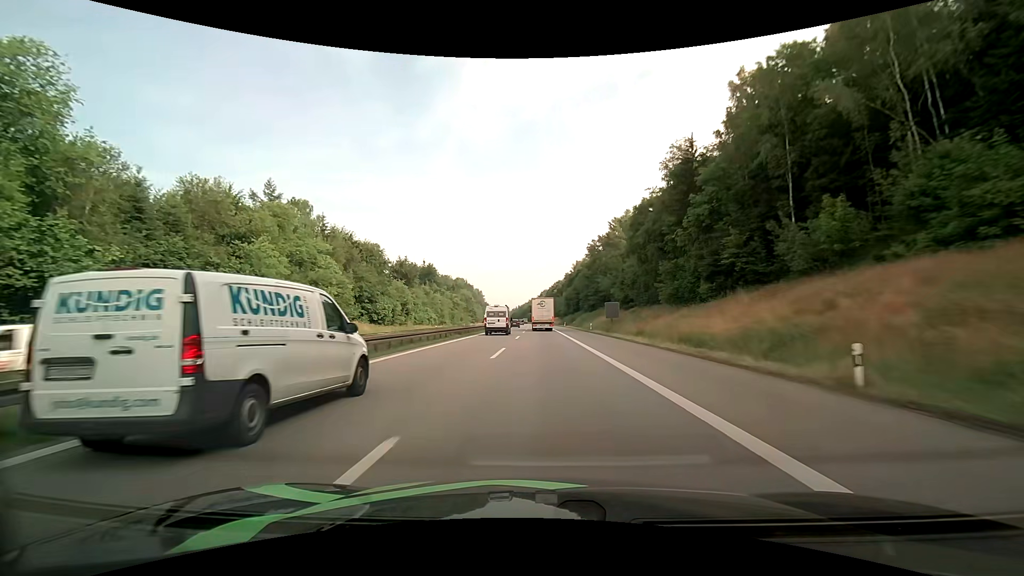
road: motorway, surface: asphalt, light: Day
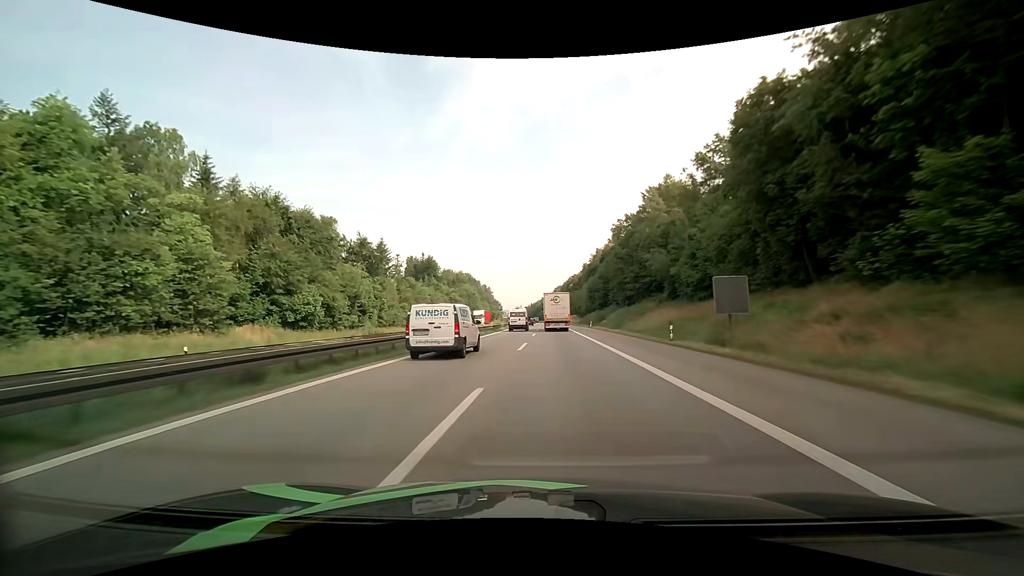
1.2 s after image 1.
(-0.2, +32.4) m; -1°
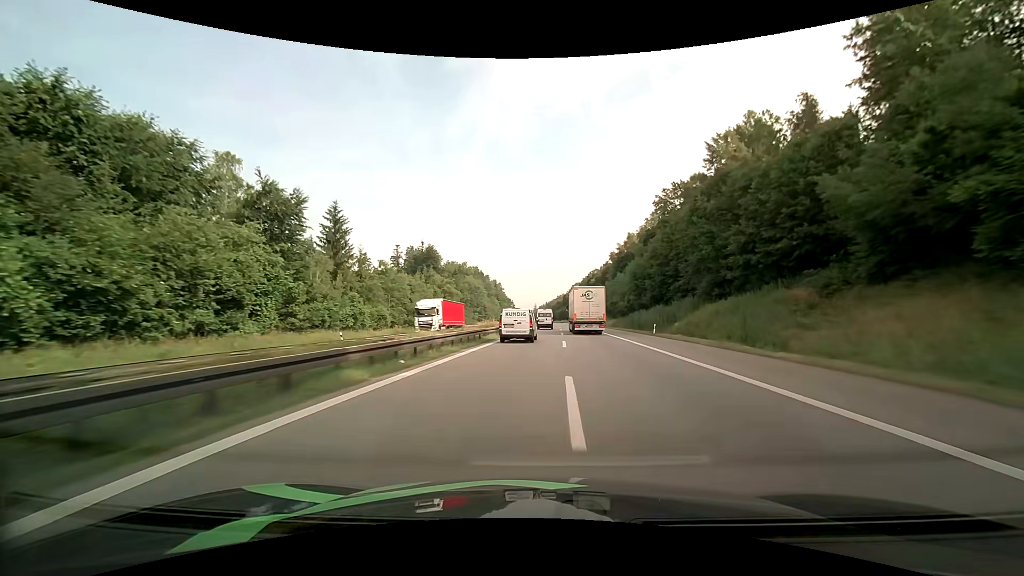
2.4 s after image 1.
(-0.9, +34.1) m; -2°
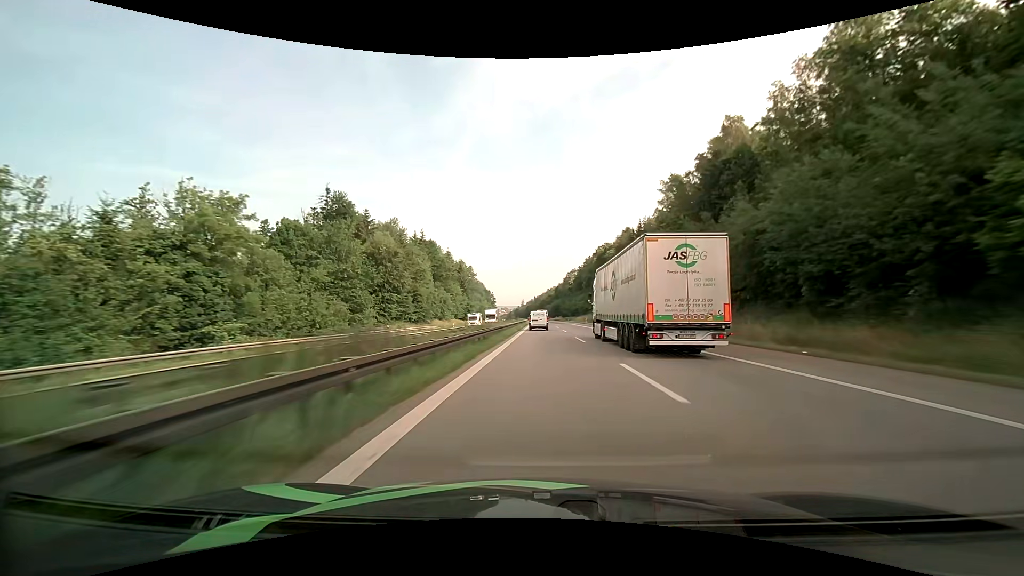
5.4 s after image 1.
(+1.6, +87.5) m; +1°
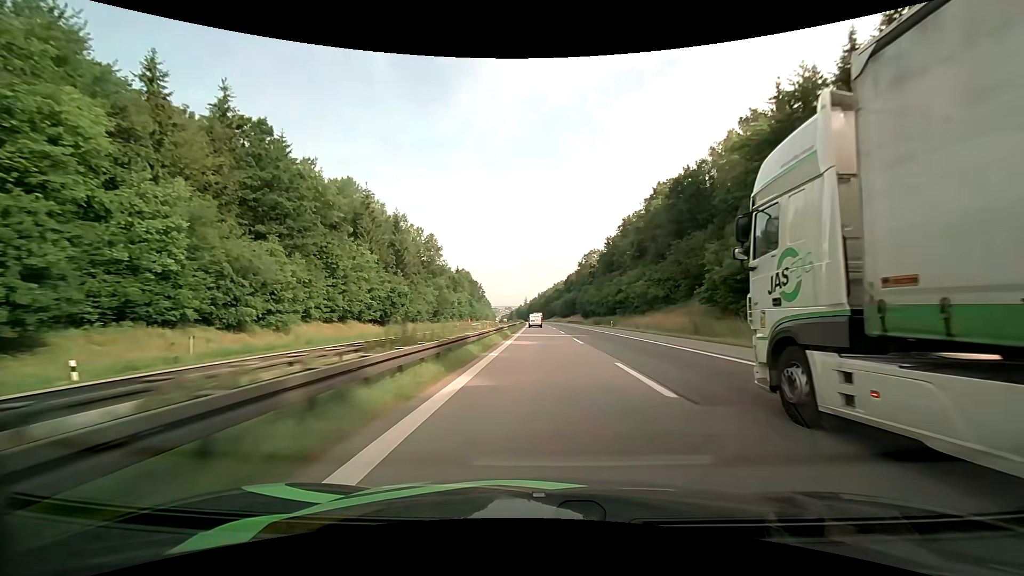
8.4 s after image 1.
(0.0, +89.7) m; 0°
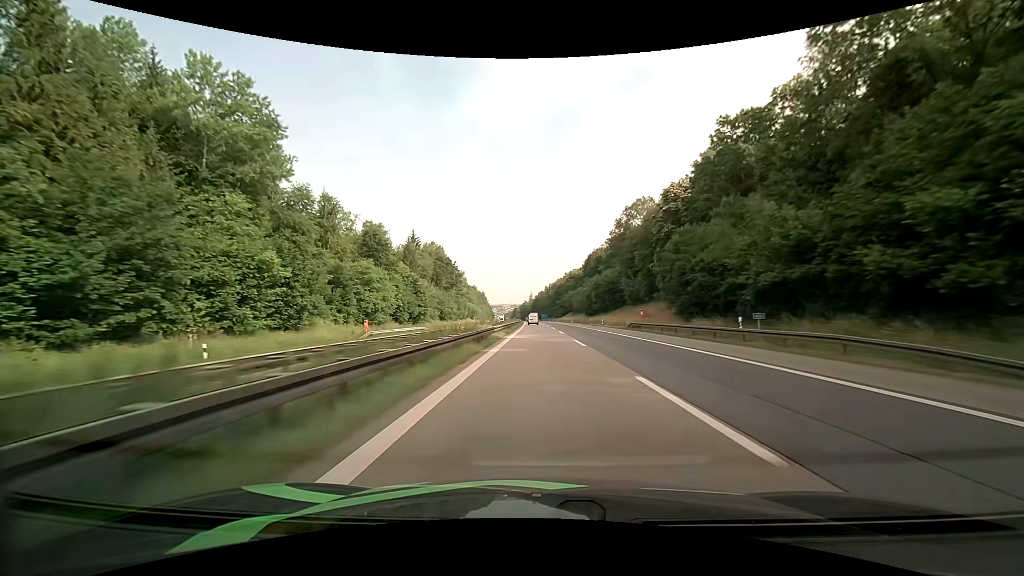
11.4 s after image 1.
(-0.7, +93.2) m; -1°
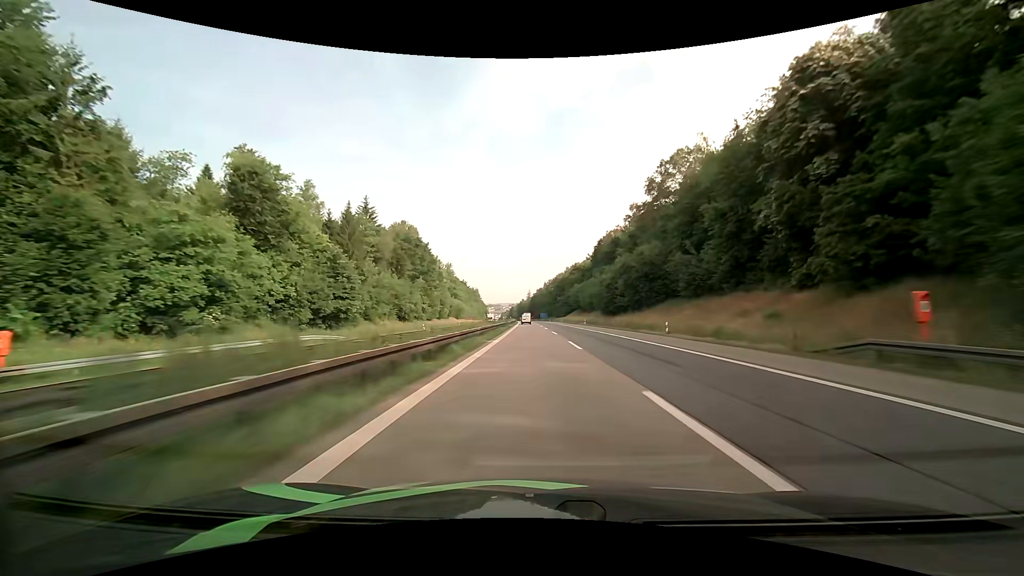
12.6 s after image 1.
(+0.1, +38.4) m; 0°
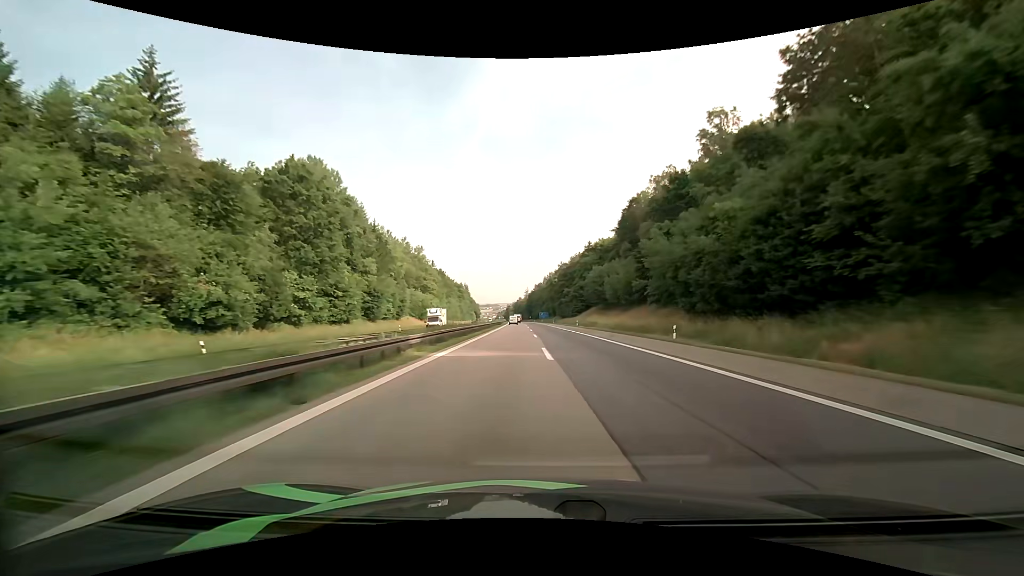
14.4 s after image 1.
(+0.1, +58.7) m; 0°
(0, +10) (0, +20) (0, +30) (0, +40) (0, +50) (0, +60) (-1, +70) (-1, +80) (-1, +90) (-1, +100) m
